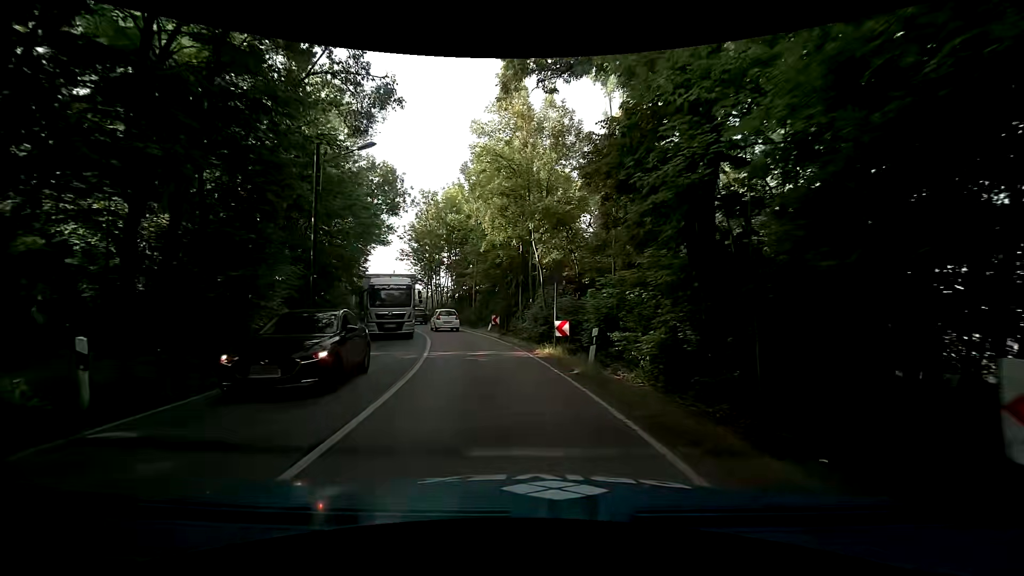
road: secondary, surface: asphalt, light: Day
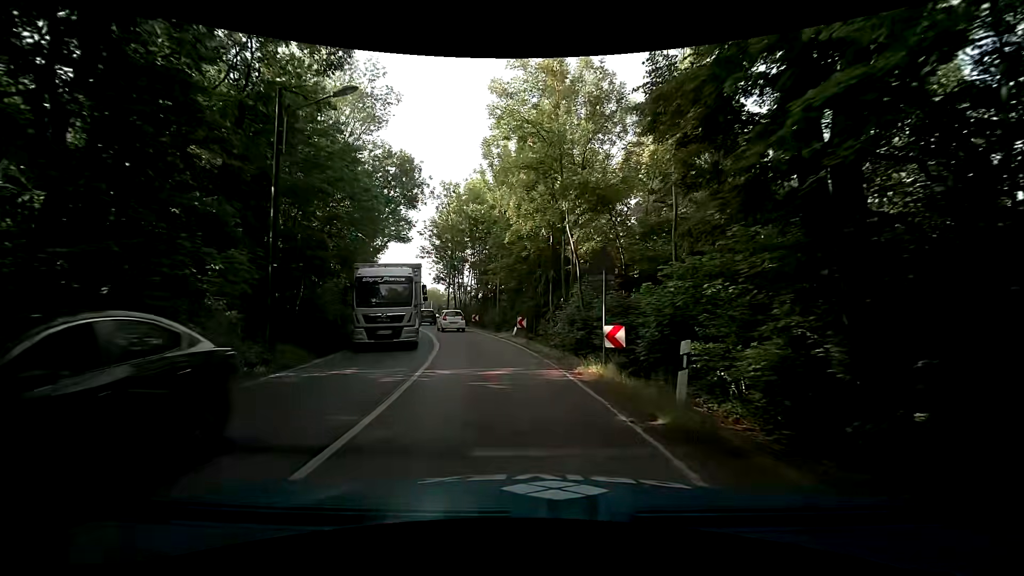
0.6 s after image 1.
(-0.1, +5.1) m; -3°
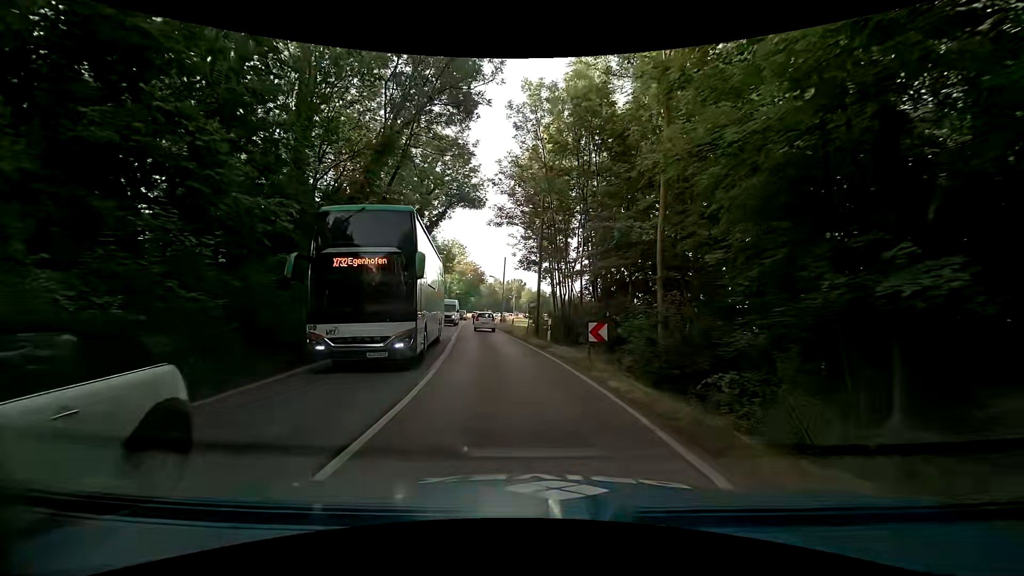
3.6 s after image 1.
(-2.8, +26.0) m; -12°
